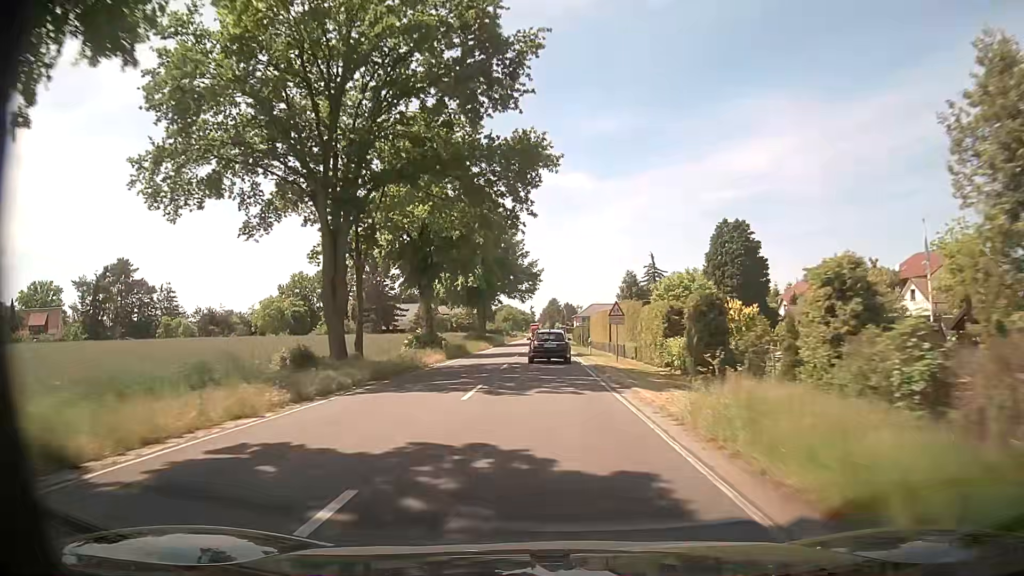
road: secondary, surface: asphalt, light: Day
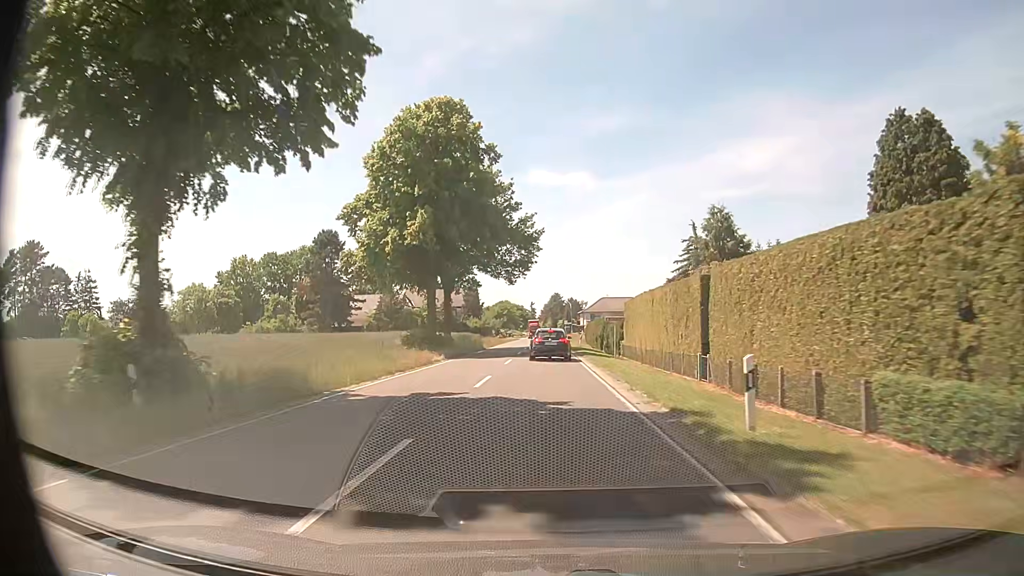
(+0.1, +32.2) m; 0°
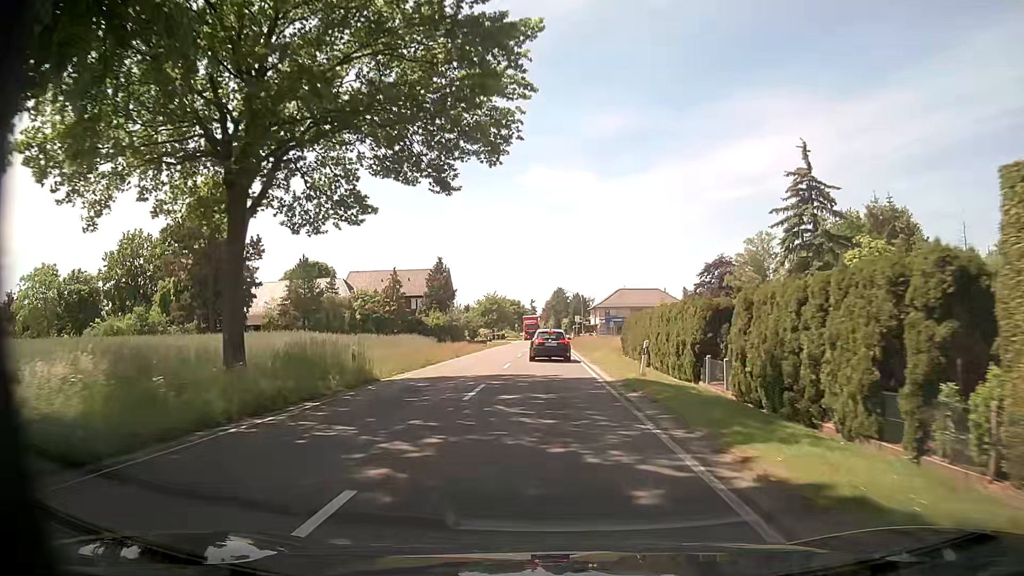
(-0.2, +37.5) m; 0°
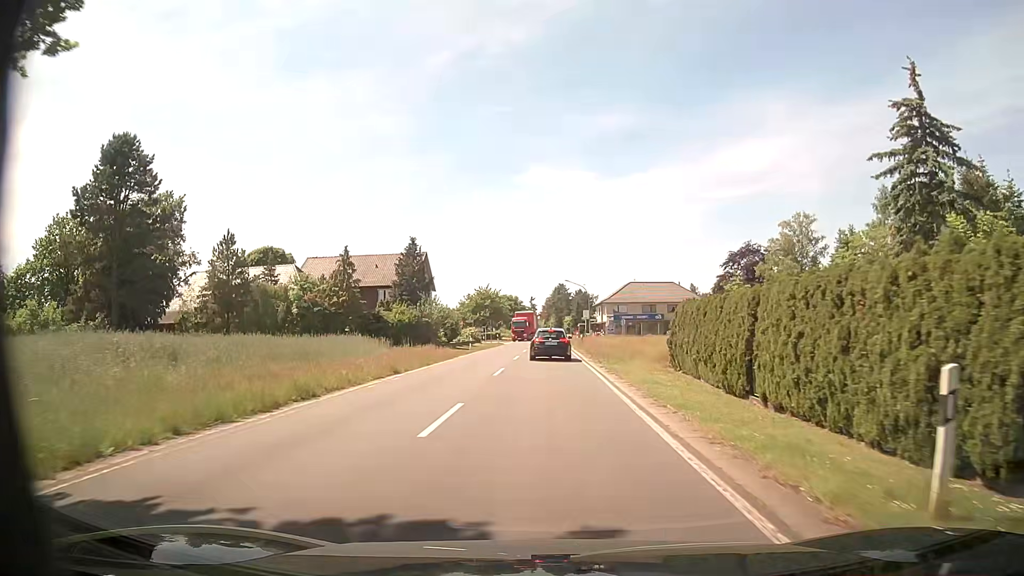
(0.0, +16.4) m; +1°
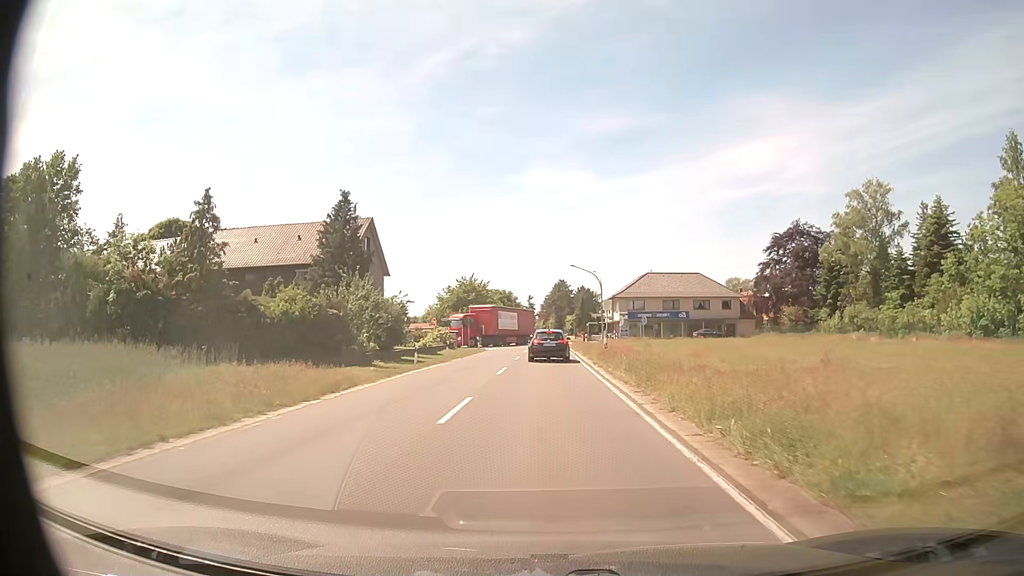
(-0.4, +21.8) m; -1°
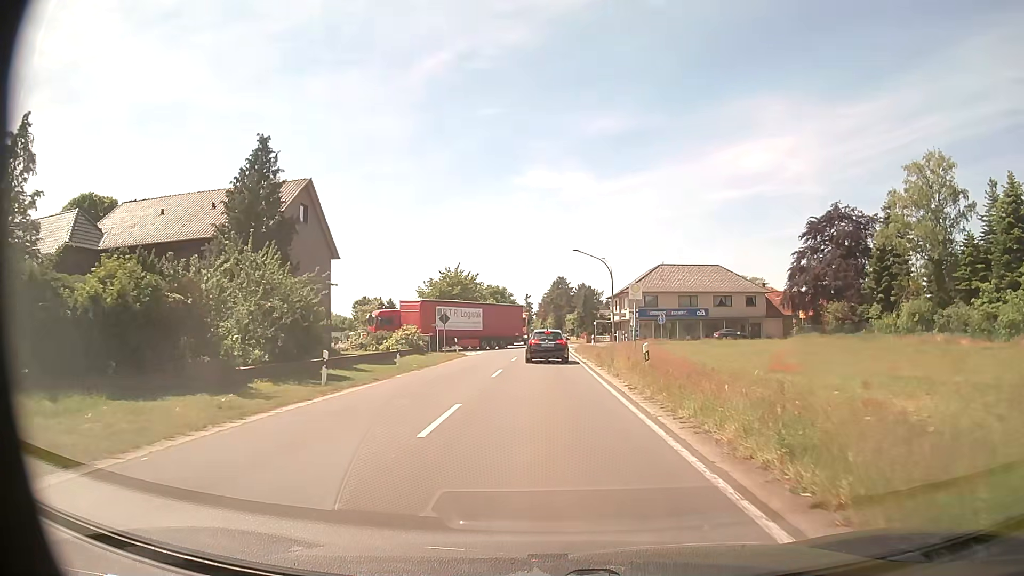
(+0.1, +12.9) m; 0°
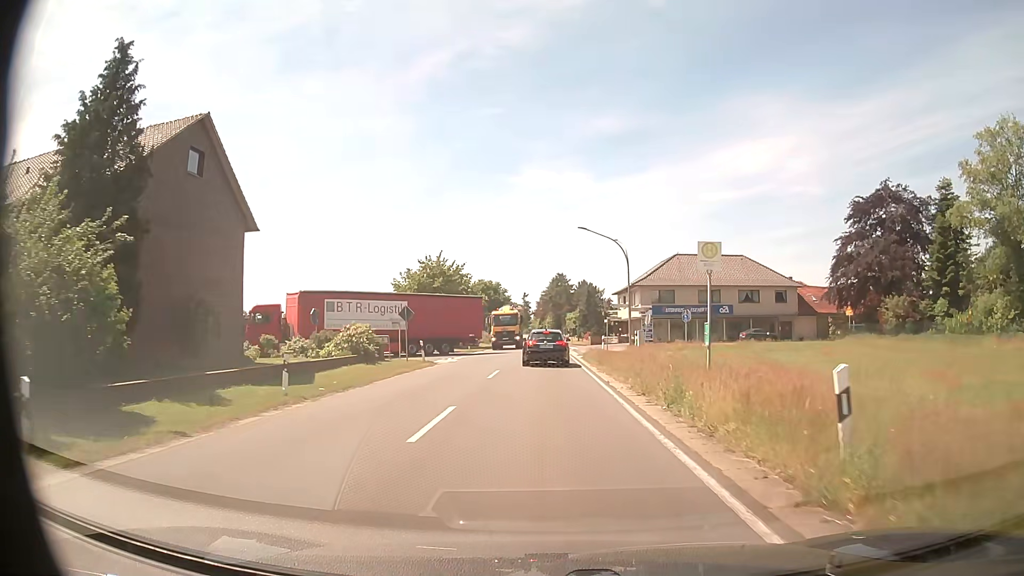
(0.0, +12.0) m; 0°
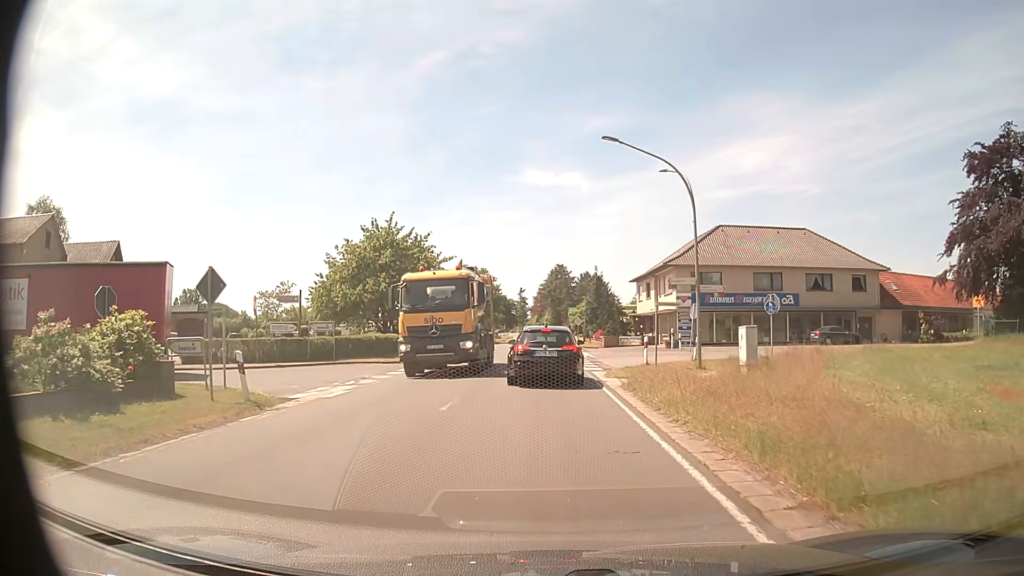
(0.0, +20.0) m; 0°
